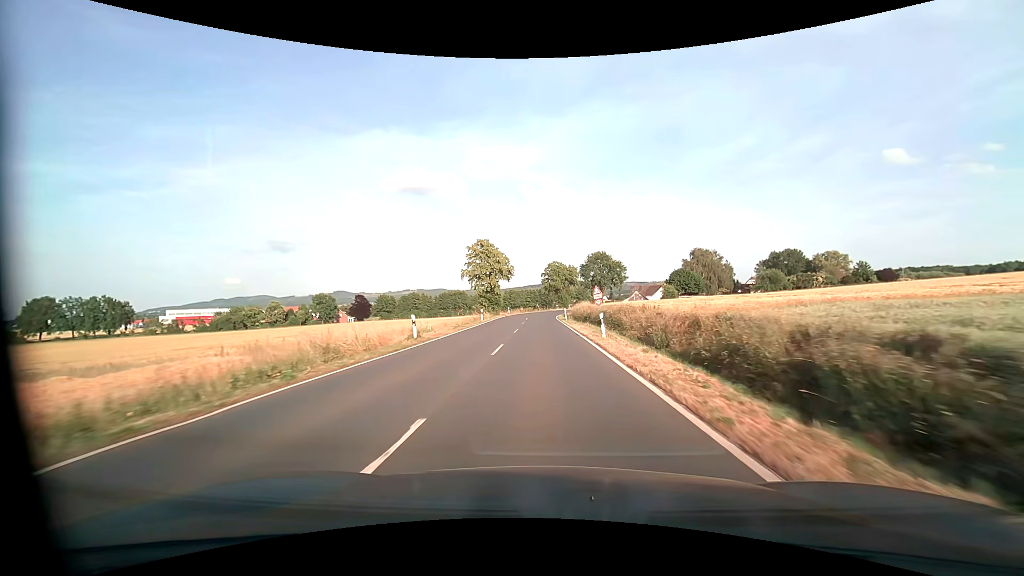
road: primary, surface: asphalt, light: Day
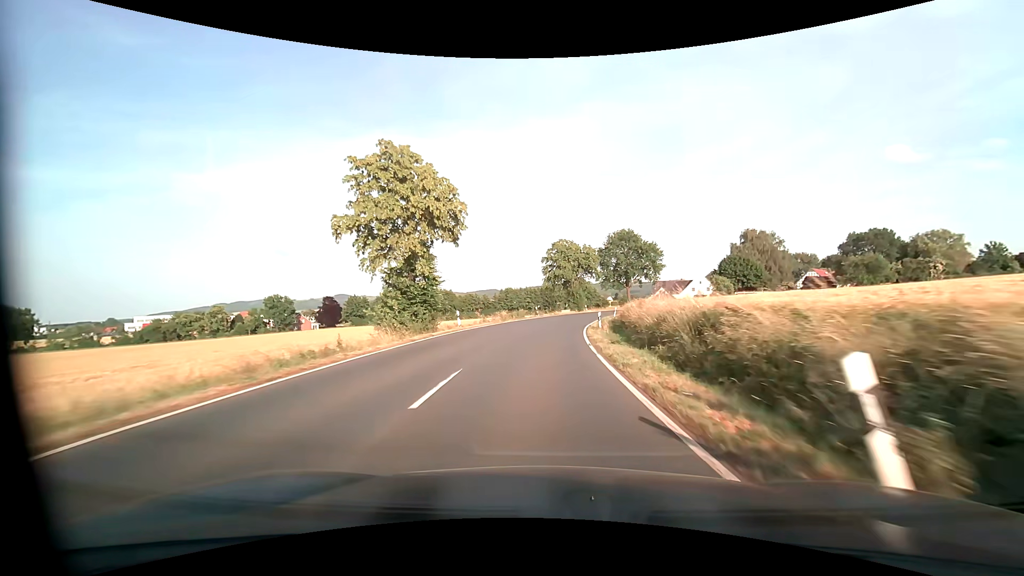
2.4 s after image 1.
(-0.1, +42.9) m; 0°
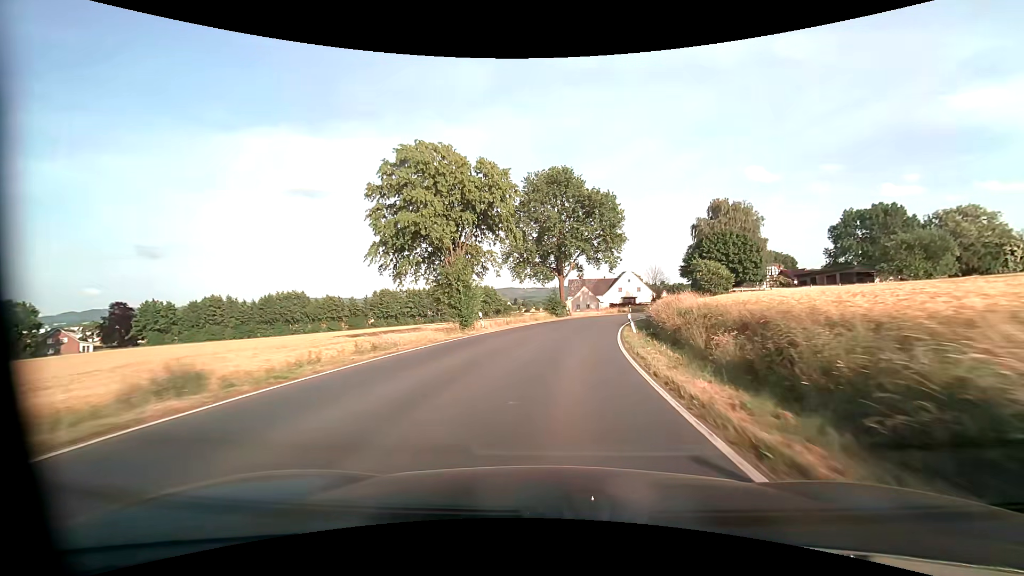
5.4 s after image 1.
(+3.9, +51.0) m; +11°
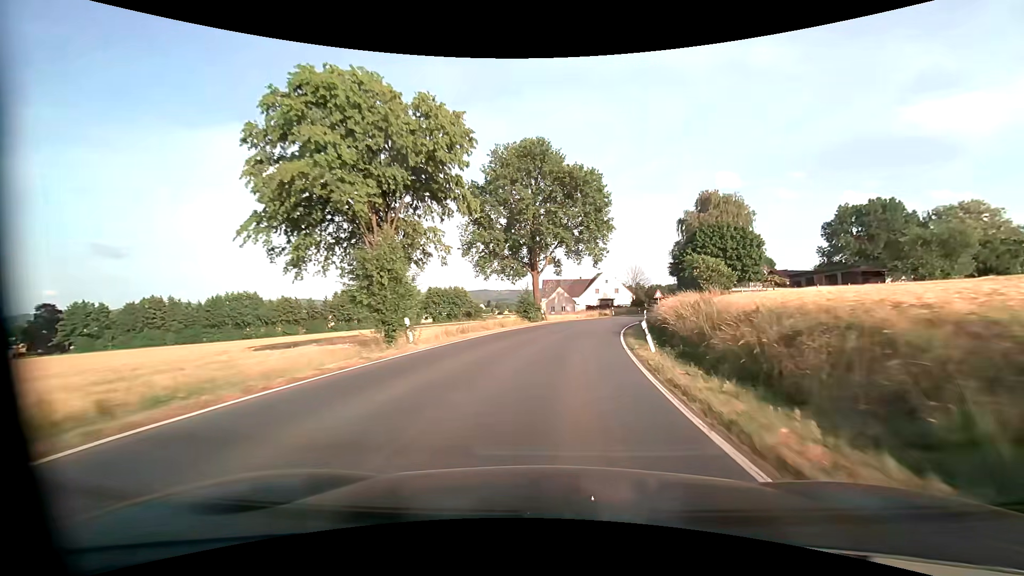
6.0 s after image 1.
(+0.3, +10.1) m; +3°
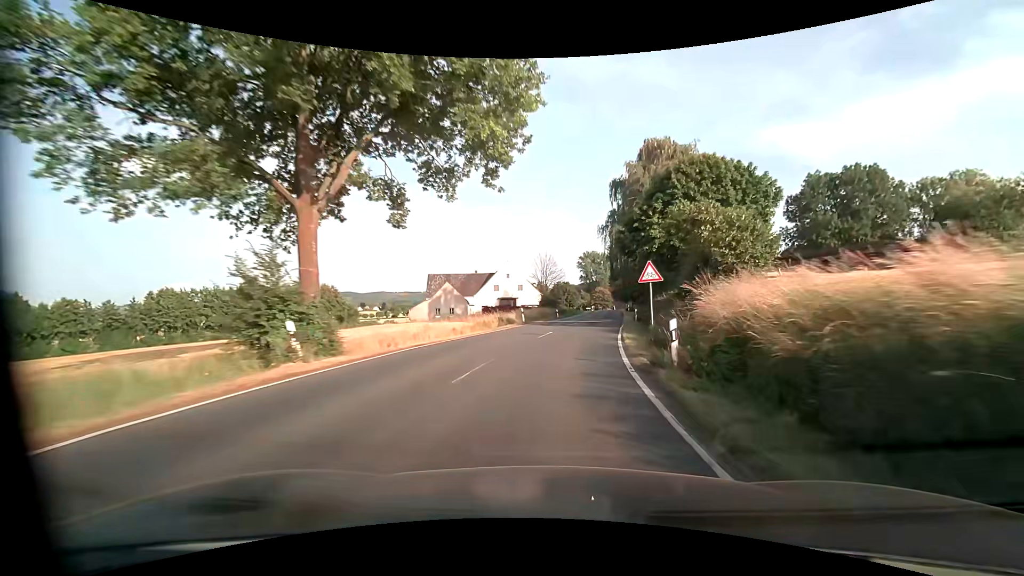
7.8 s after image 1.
(+2.9, +30.1) m; +11°
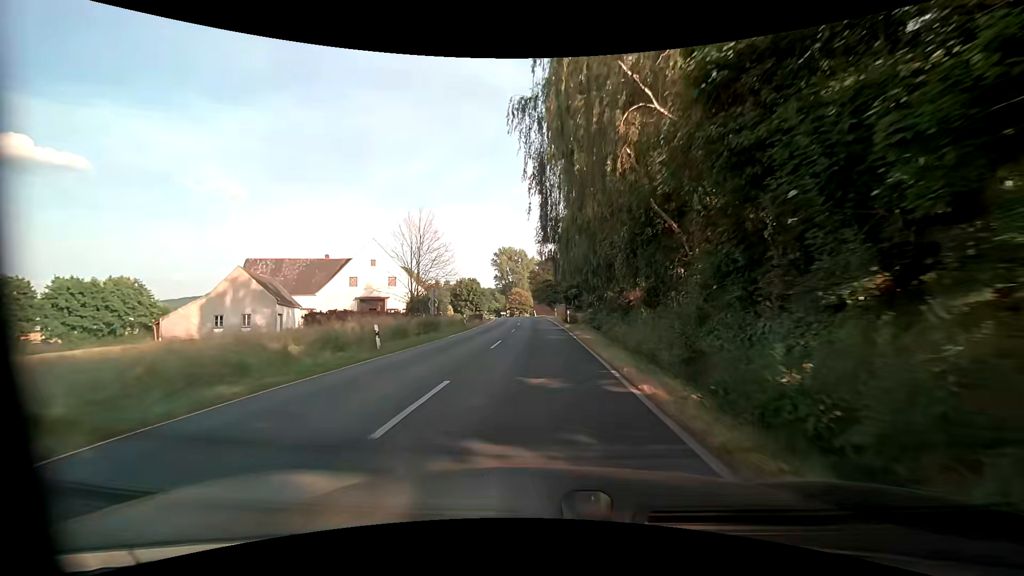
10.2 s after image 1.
(+4.2, +38.1) m; +9°
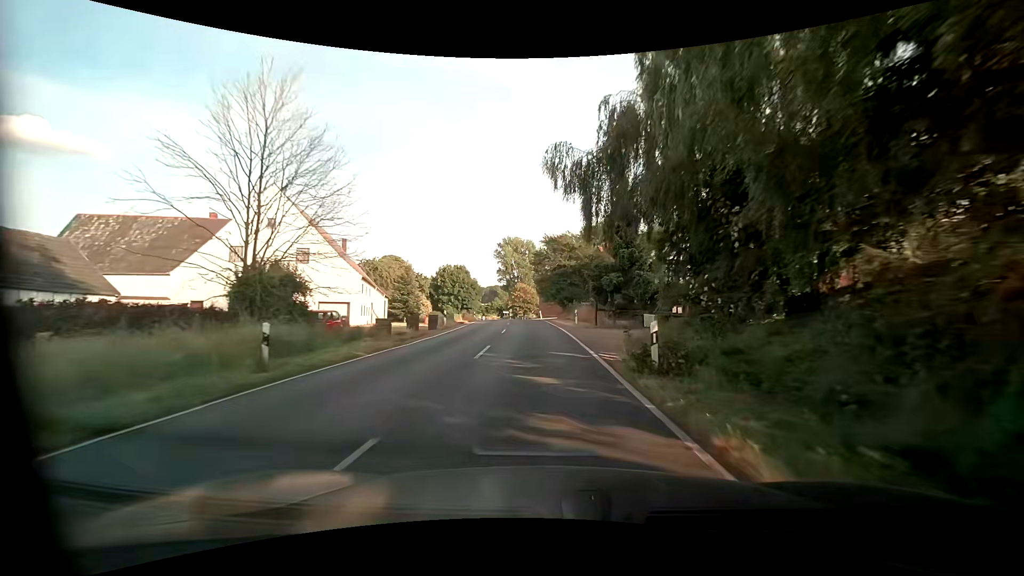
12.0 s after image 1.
(0.0, +27.9) m; +1°
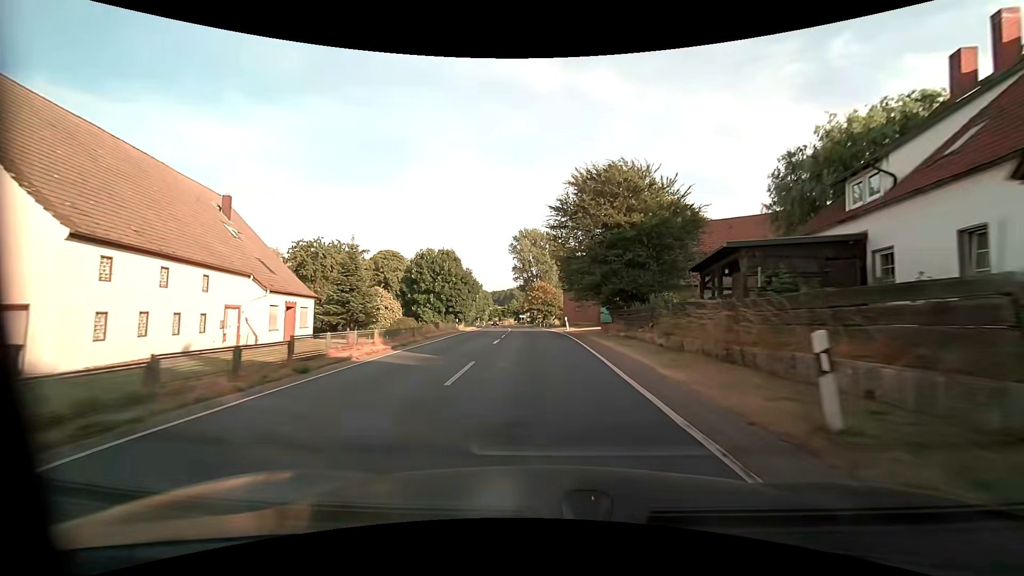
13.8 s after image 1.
(-1.0, +28.0) m; -4°
(0, +10) (0, +20) (-1, +30) (-1, +40) (-2, +50) (-3, +60) (-4, +70) (-5, +80) (-6, +90) (-7, +100) m
